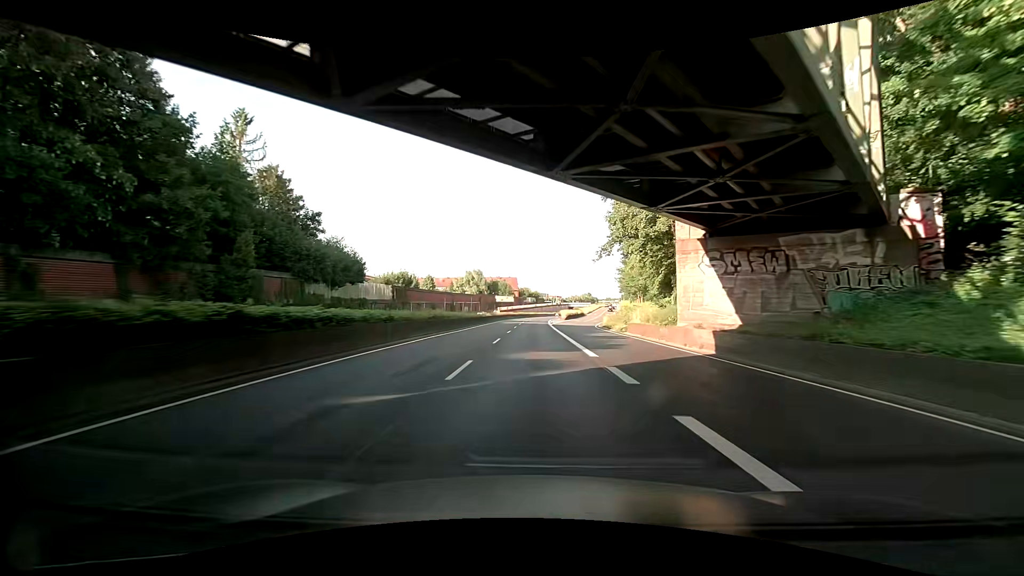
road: trunk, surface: asphalt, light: Day
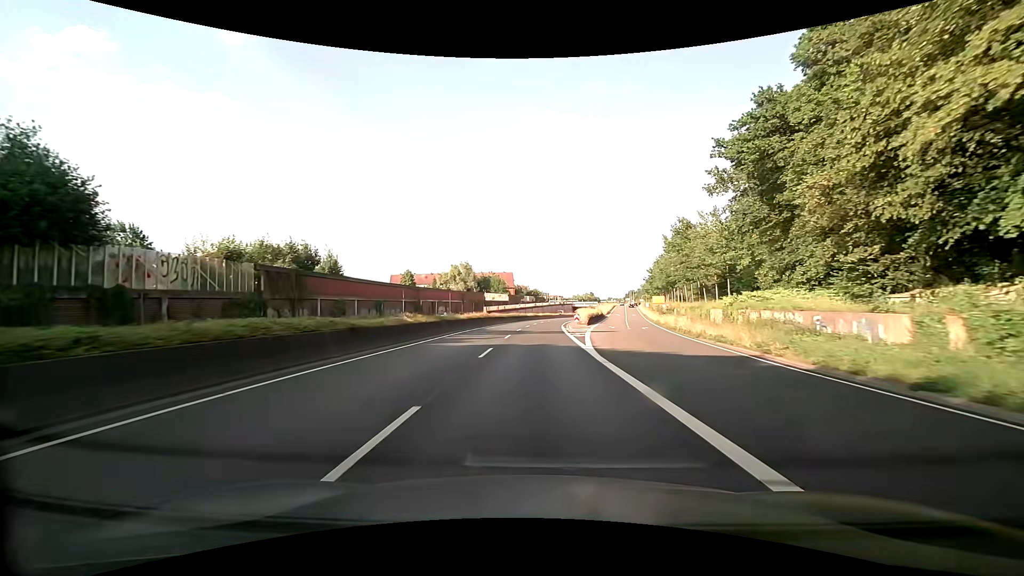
(-0.1, +42.9) m; 0°
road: trunk_link
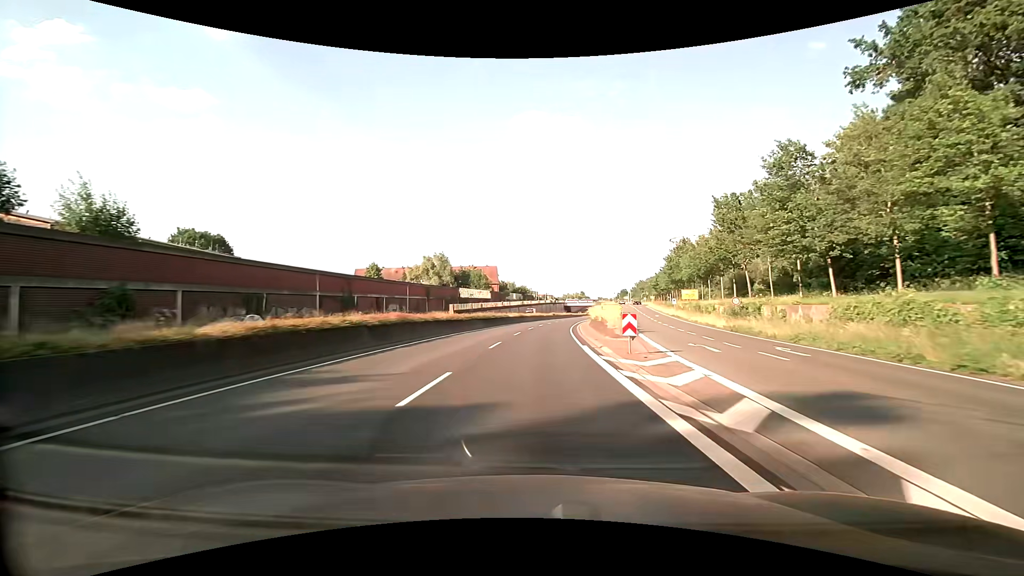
(+0.6, +32.3) m; +2°
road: trunk
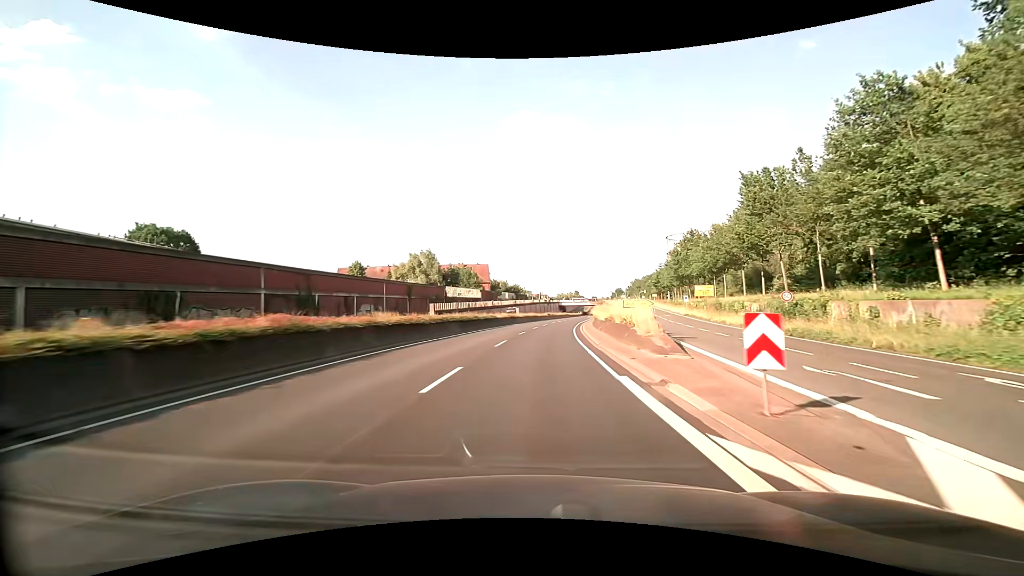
(+0.1, +10.8) m; +1°
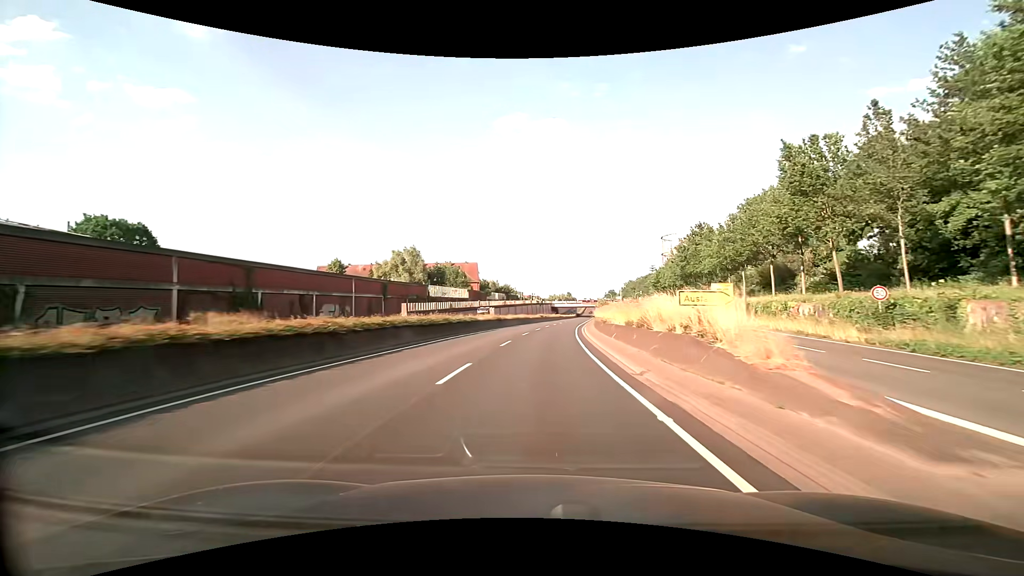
(+0.1, +10.8) m; +1°
